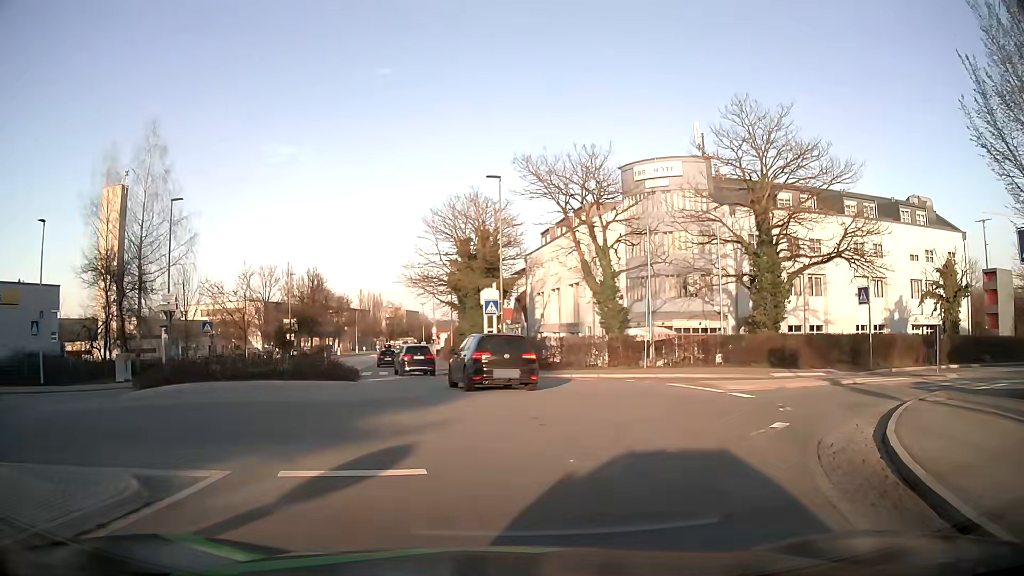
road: tertiary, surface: asphalt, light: Day
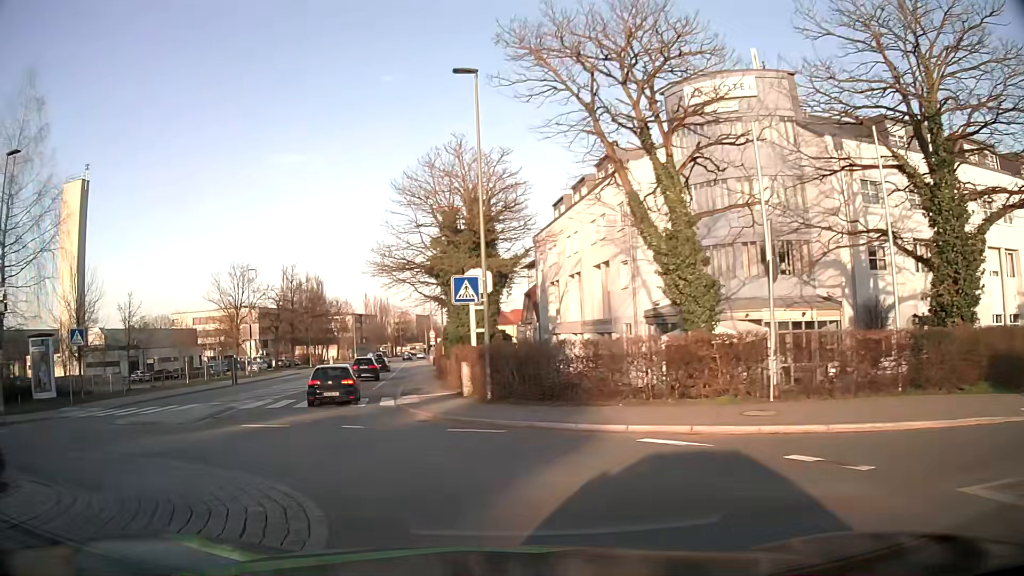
(+1.0, +15.3) m; -1°
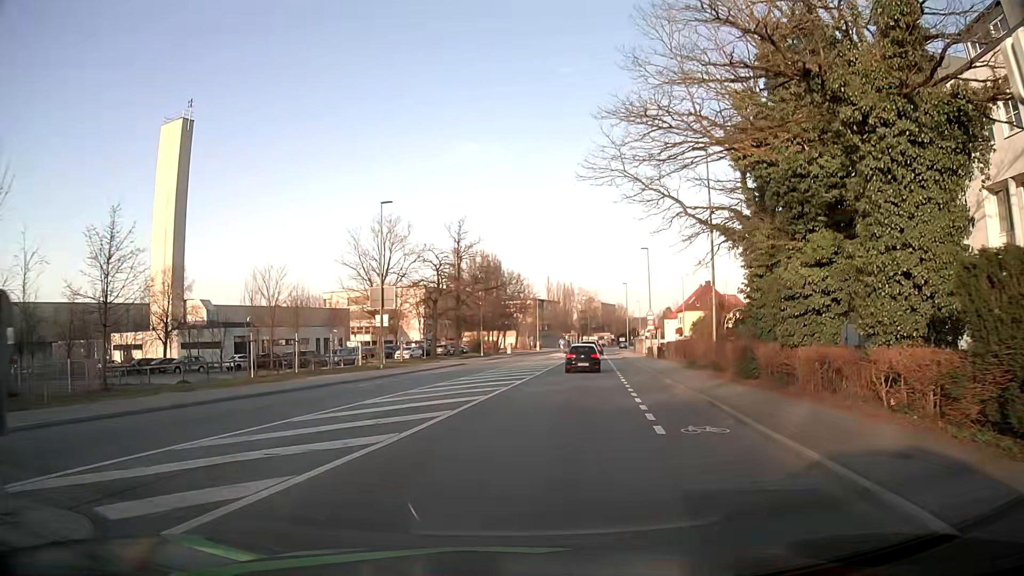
(-6.0, +23.6) m; -15°
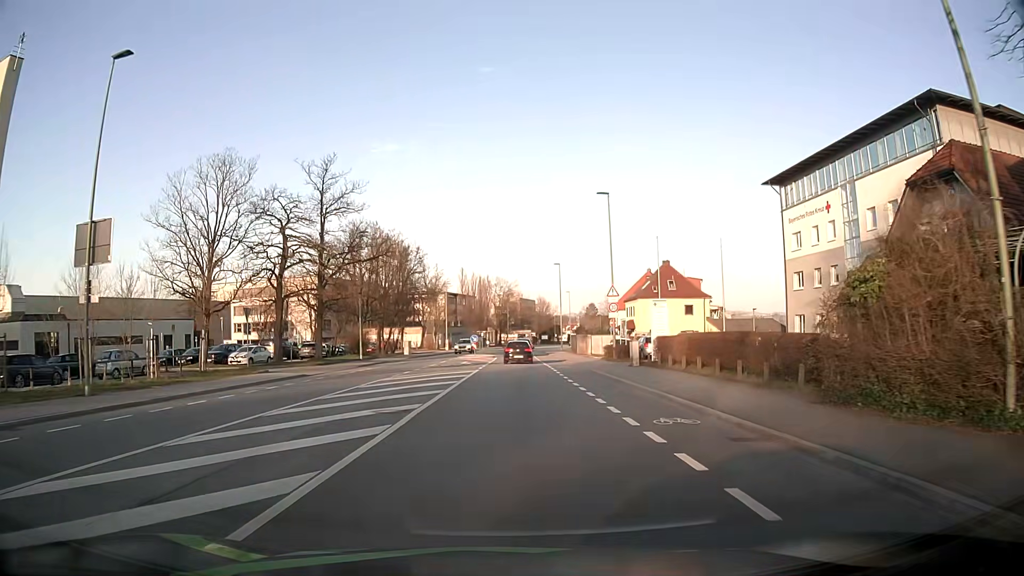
(+1.9, +23.6) m; +7°
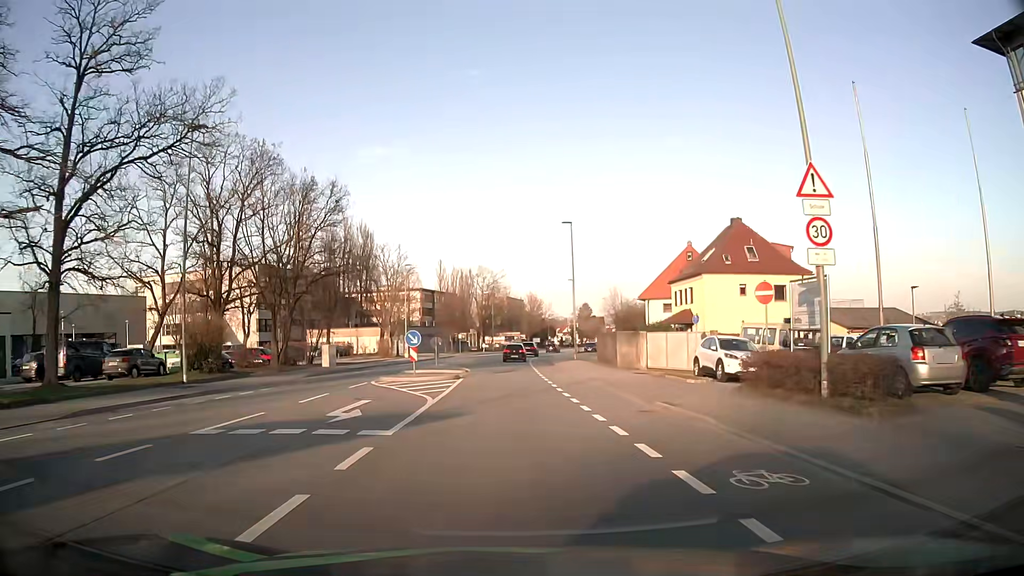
(+0.4, +29.2) m; +1°
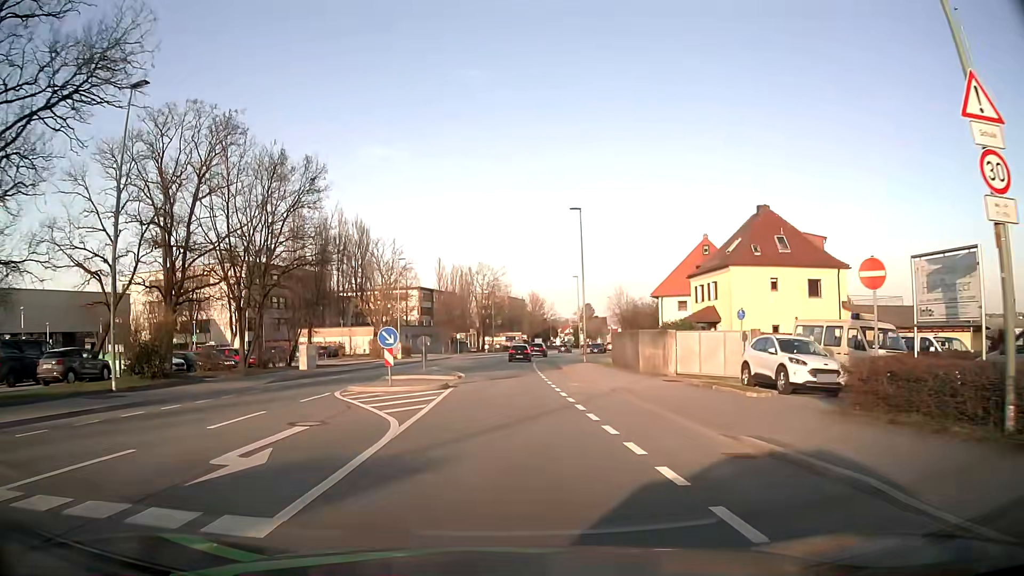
(0.0, +5.5) m; 0°
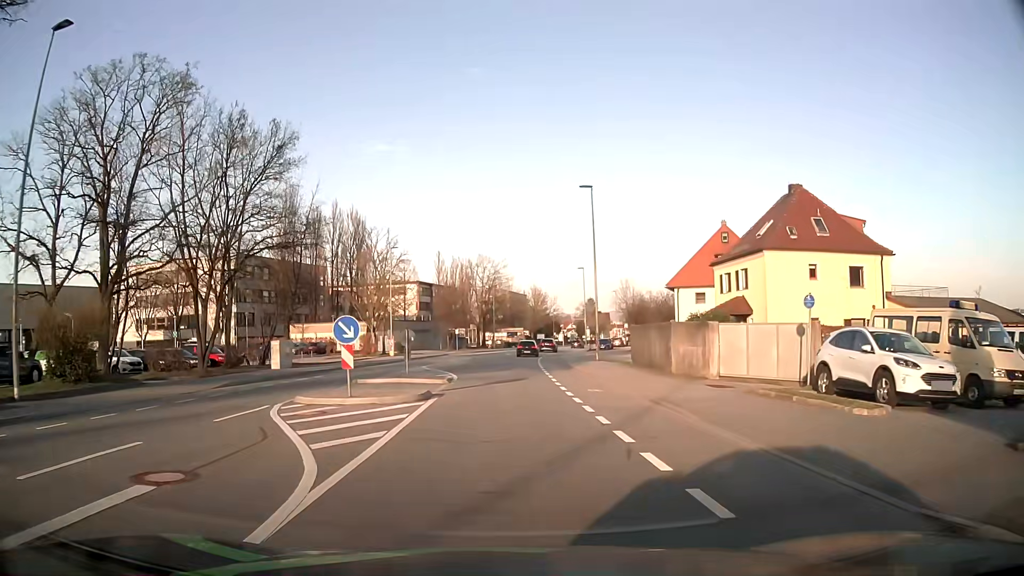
(0.0, +5.3) m; 0°
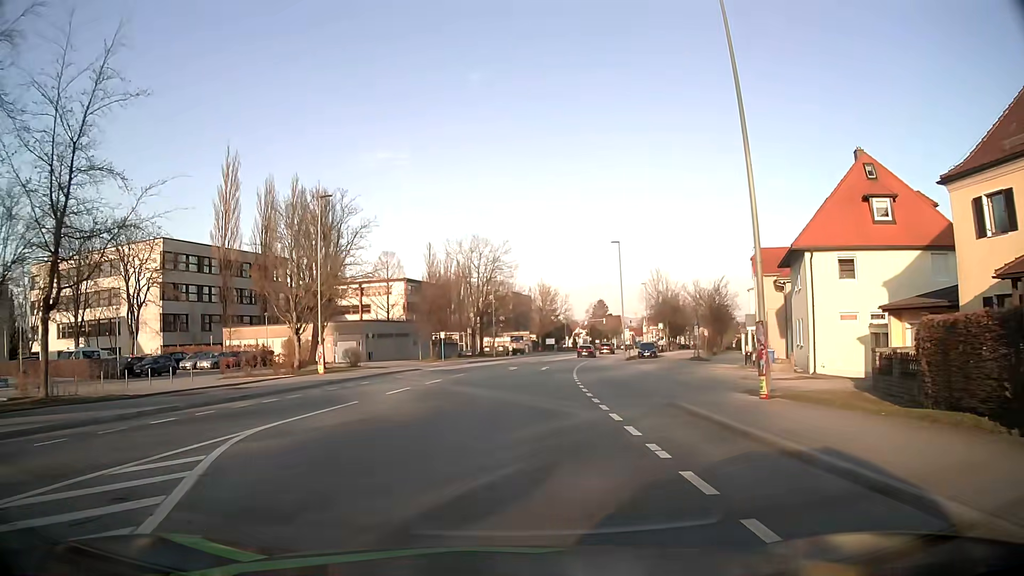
(0.0, +25.2) m; 0°
(0, +10) (0, +20) (+1, +30) (+2, +40) (+3, +50) (+5, +60) (+7, +69) (+9, +79) (+12, +89) (+14, +99) m
